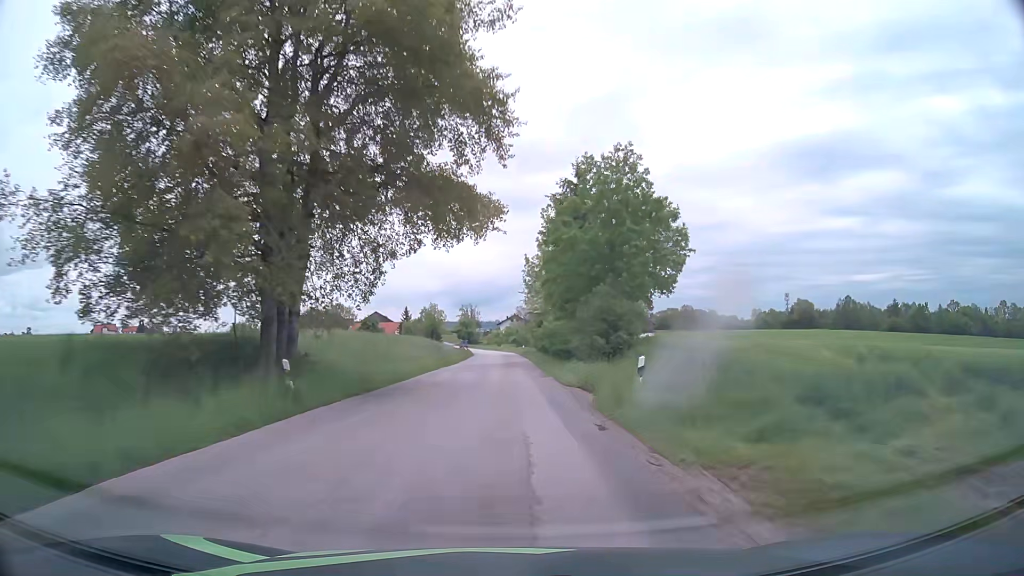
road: tertiary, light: Day
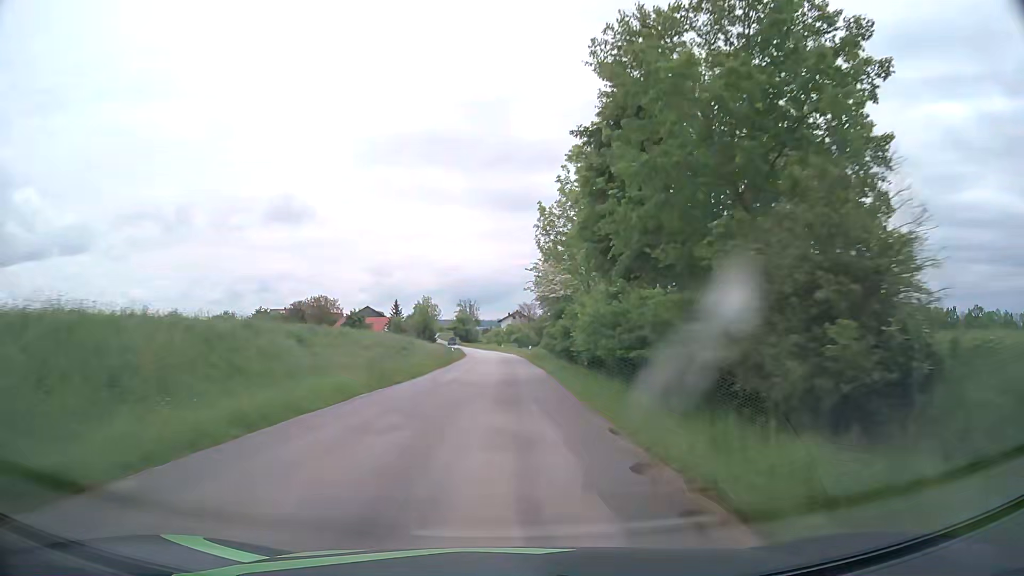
(+0.1, +21.4) m; 0°
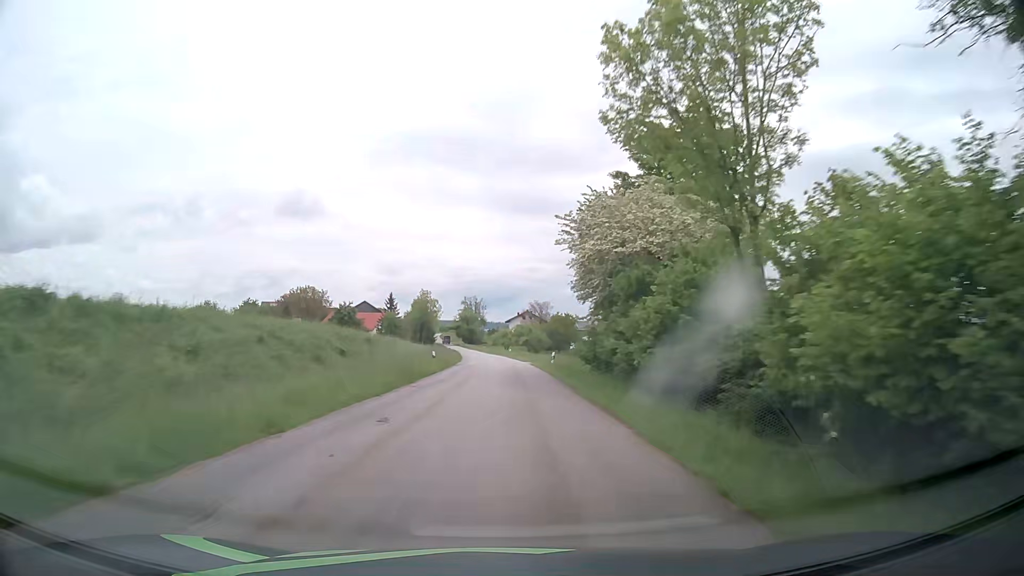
(-0.1, +21.5) m; -1°
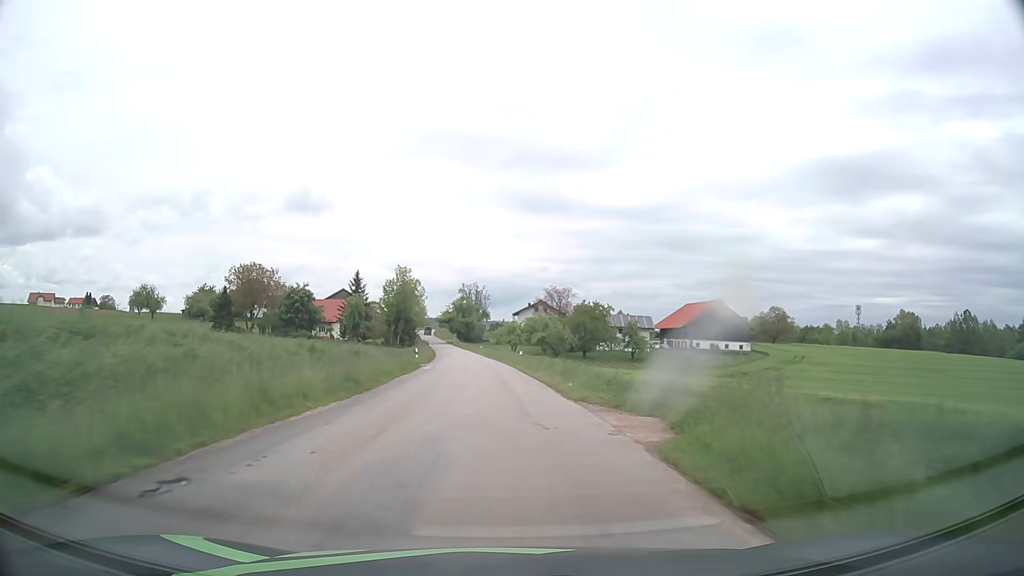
(+0.4, +43.0) m; 0°
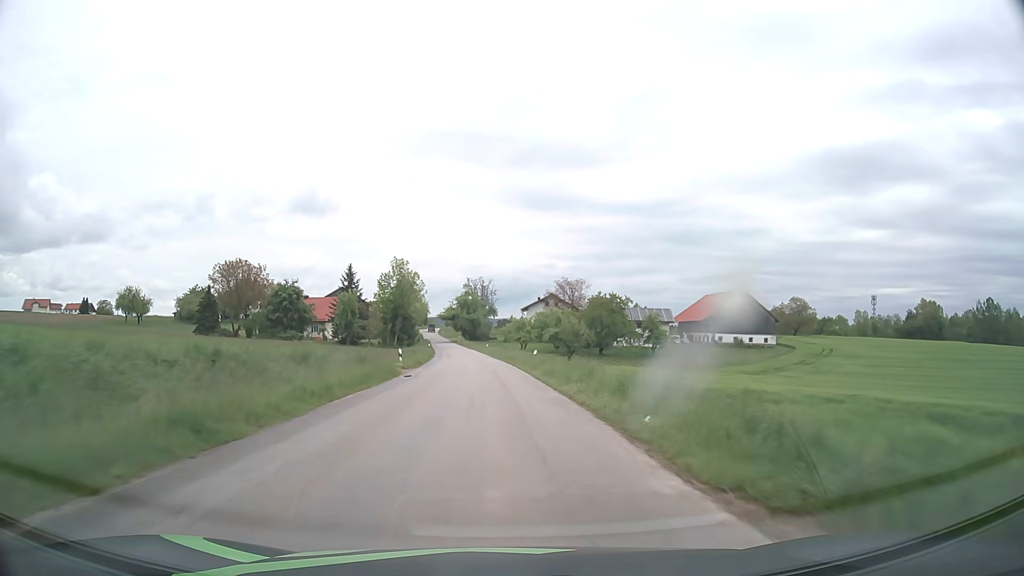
(0.0, +10.8) m; -1°
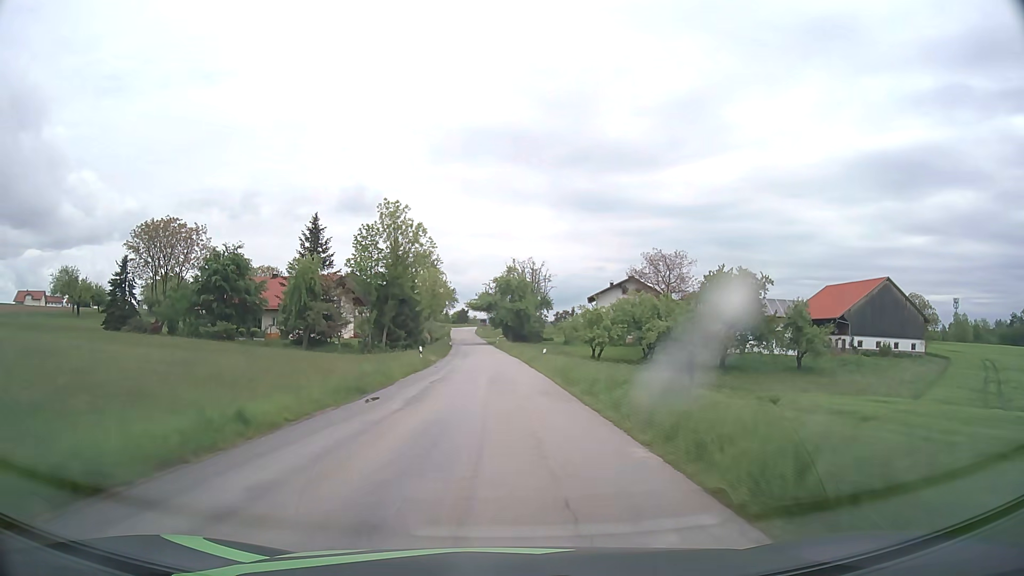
(-1.6, +43.0) m; -4°
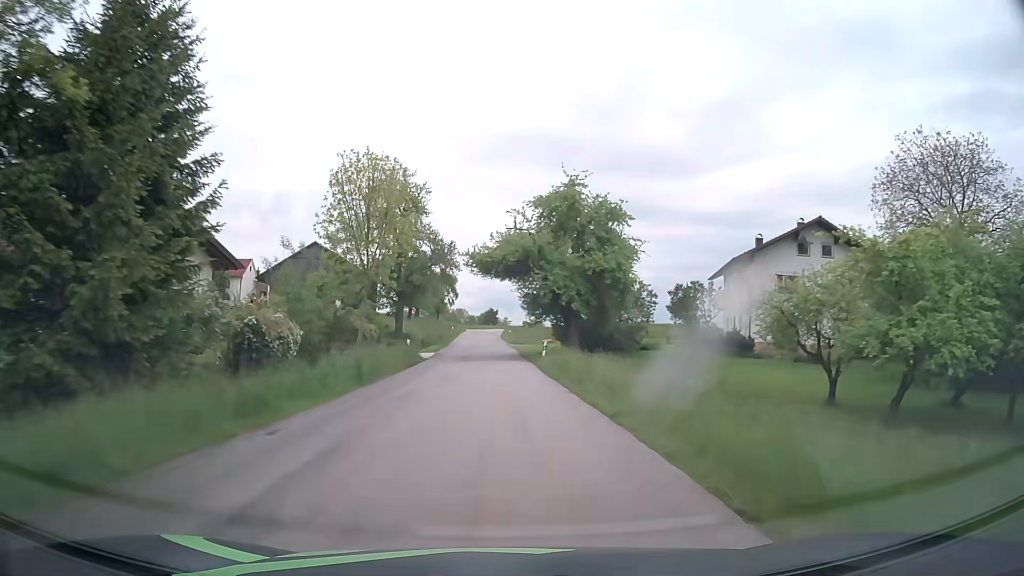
(-1.2, +53.8) m; -3°
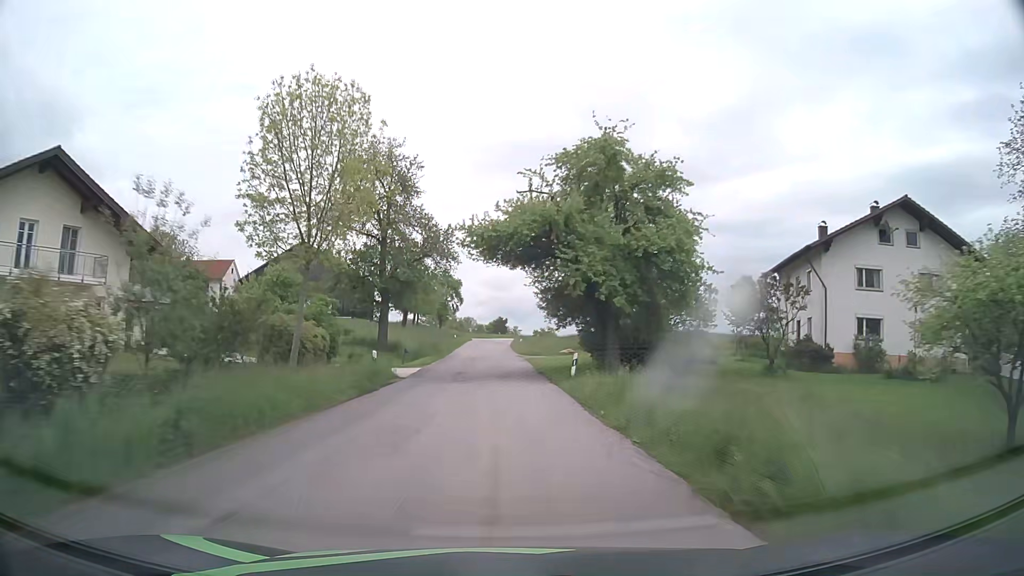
(-0.1, +10.7) m; -1°
(0, +10) (0, +20) (0, +30) (0, +40) (-1, +50) (-1, +60) (-1, +70) (-1, +80) (-1, +90) (0, +100) m
